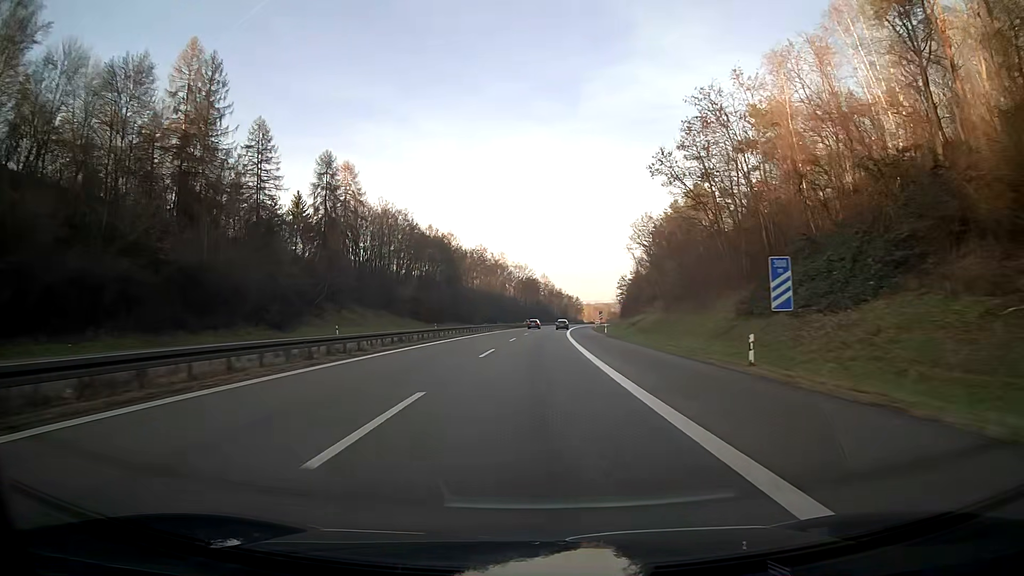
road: motorway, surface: asphalt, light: Day
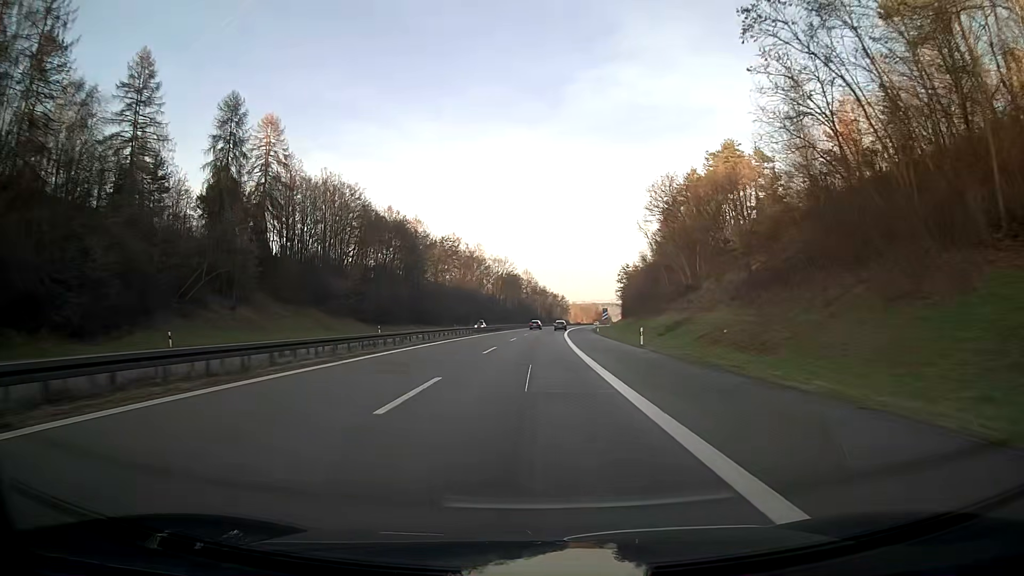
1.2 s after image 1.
(+0.5, +32.8) m; +2°
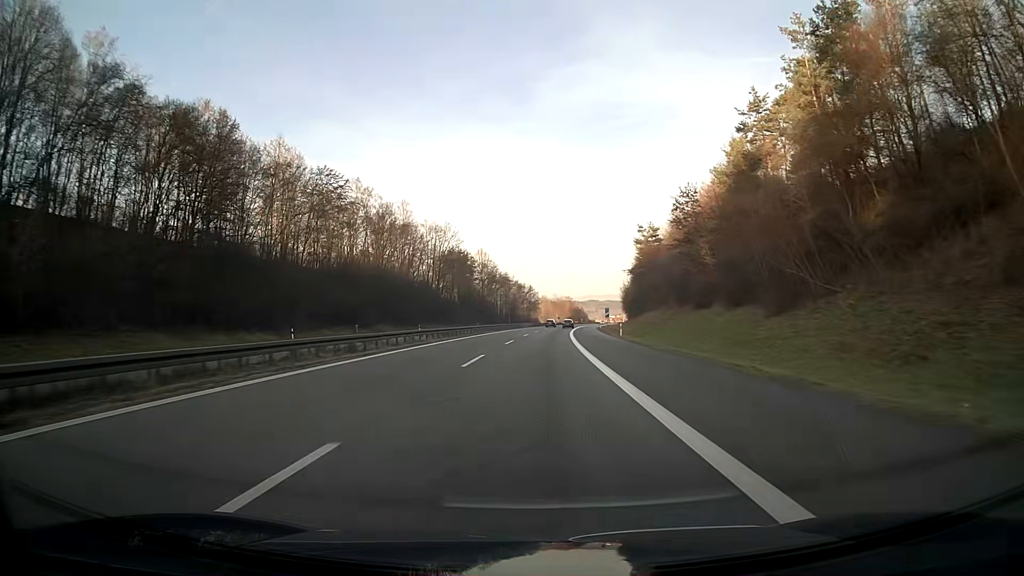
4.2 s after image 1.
(+1.7, +80.5) m; +3°
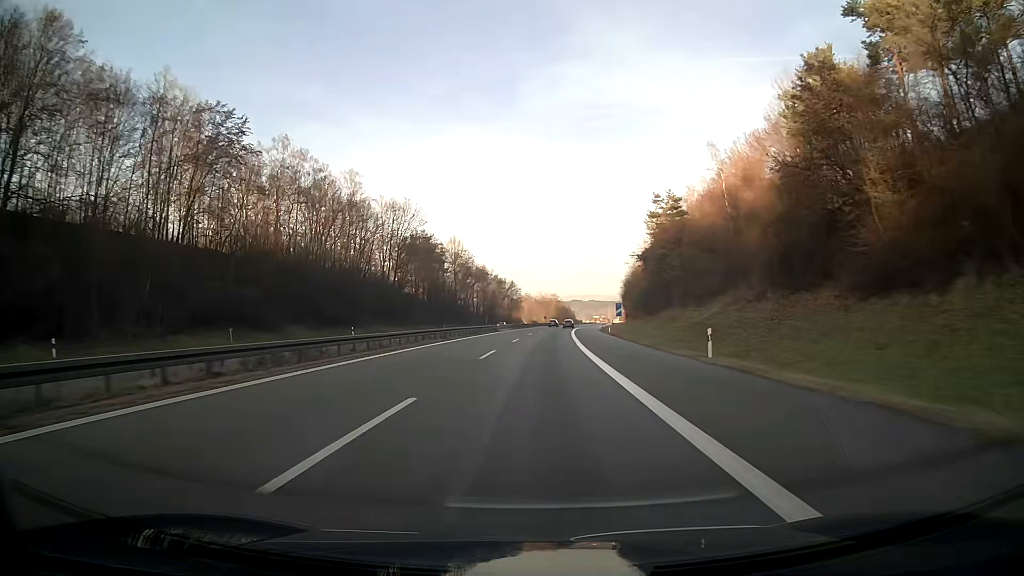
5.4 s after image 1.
(+0.4, +31.9) m; +1°
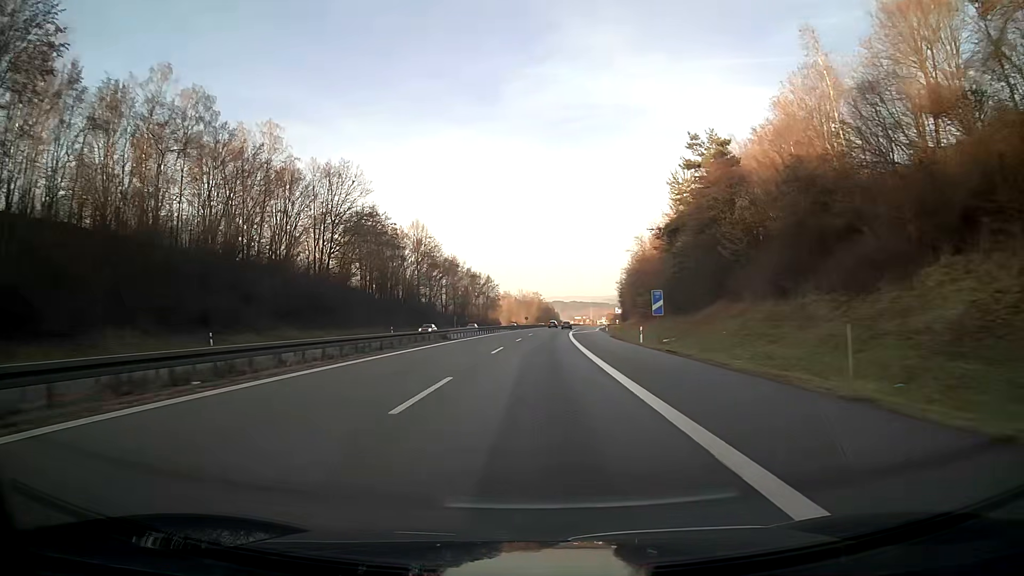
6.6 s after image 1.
(+0.5, +31.8) m; +2°
(0, +10) (0, +20) (0, +30) (+1, +40) (+1, +50) (+2, +60) (+2, +70) (+3, +80) (+5, +90) (+6, +100) m
